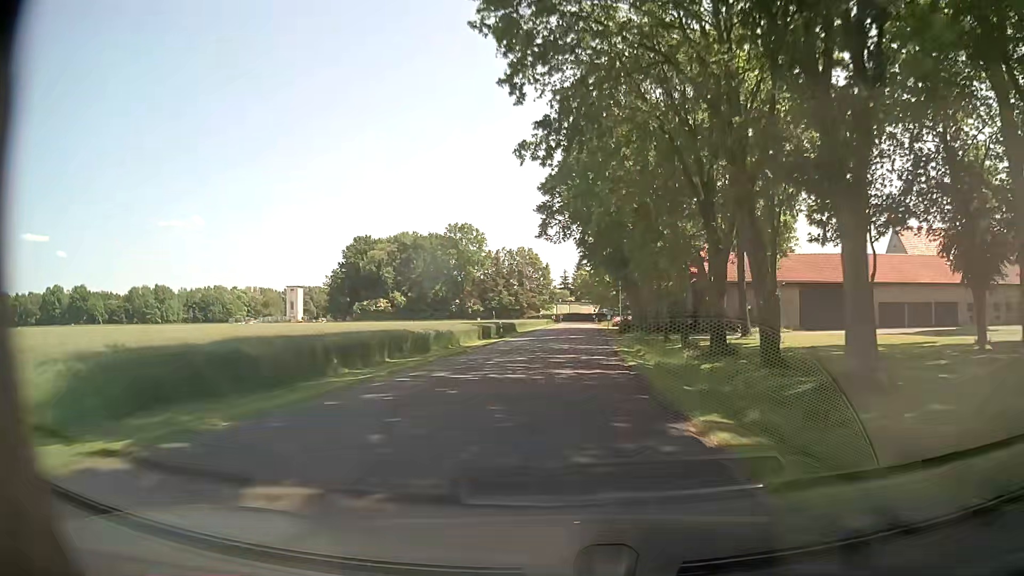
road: unclassified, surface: asphalt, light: Day
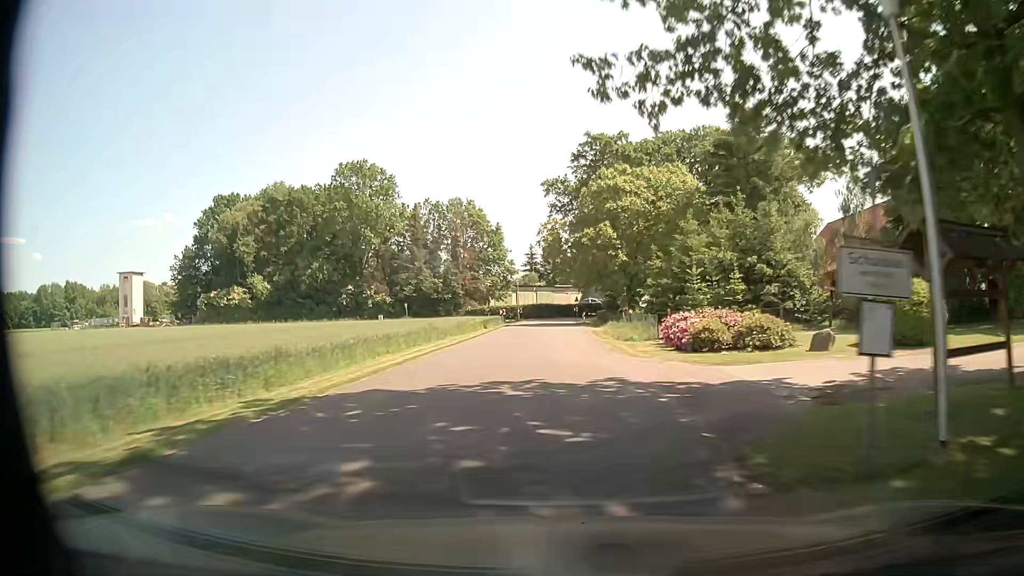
(+3.1, +59.5) m; +4°
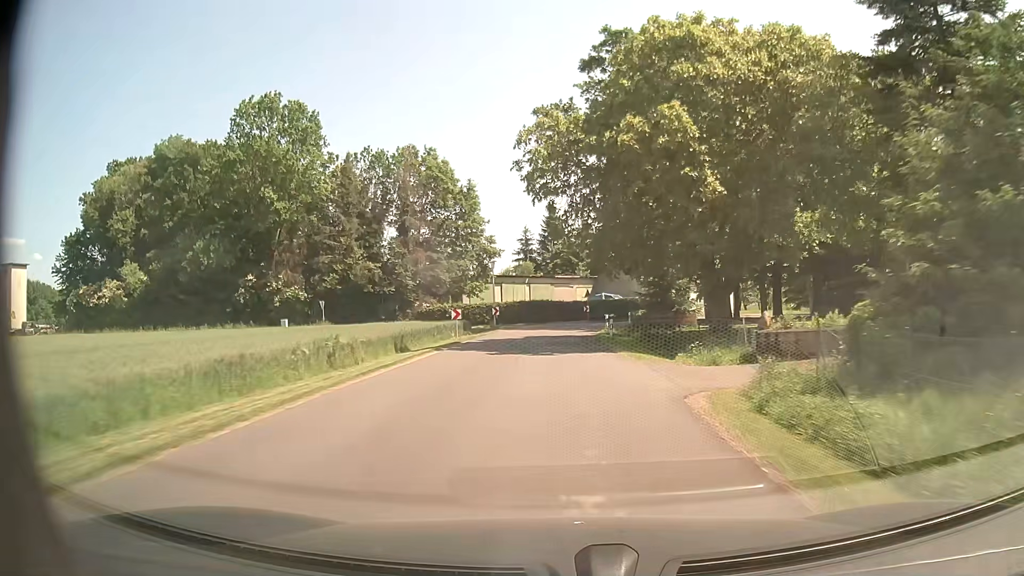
(-0.3, +30.9) m; -1°
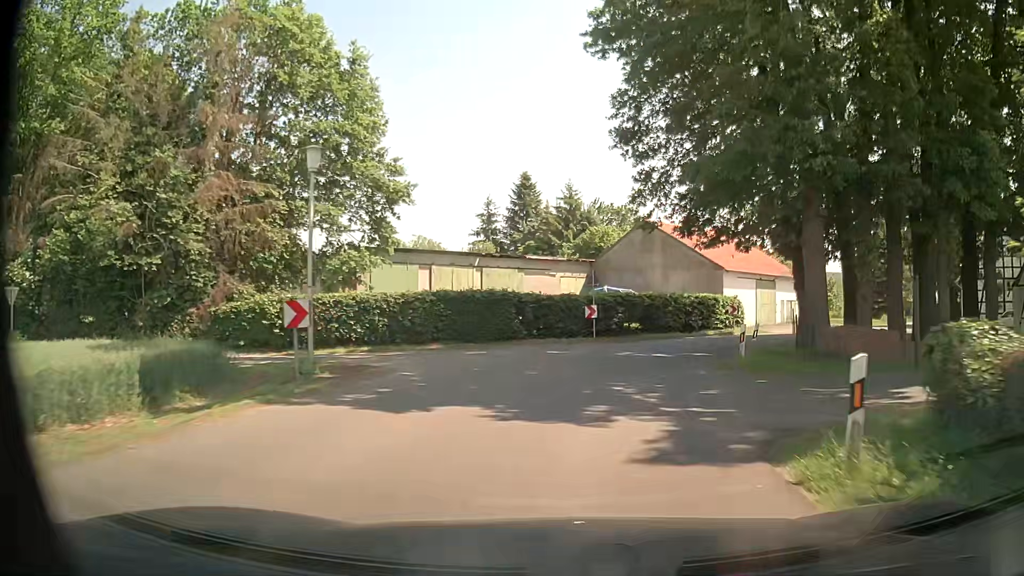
(0.0, +33.1) m; +1°
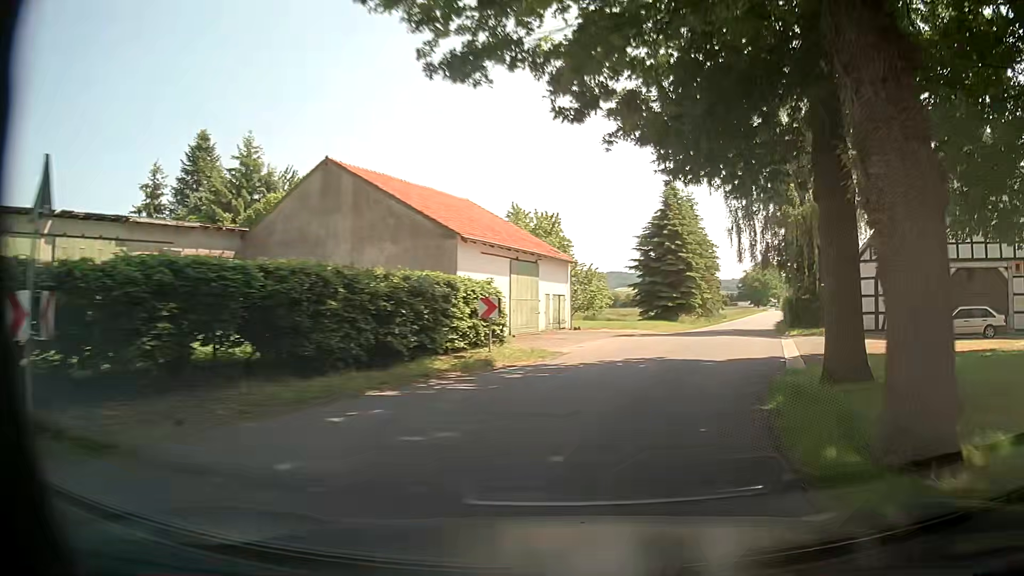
(+3.7, +21.2) m; +24°
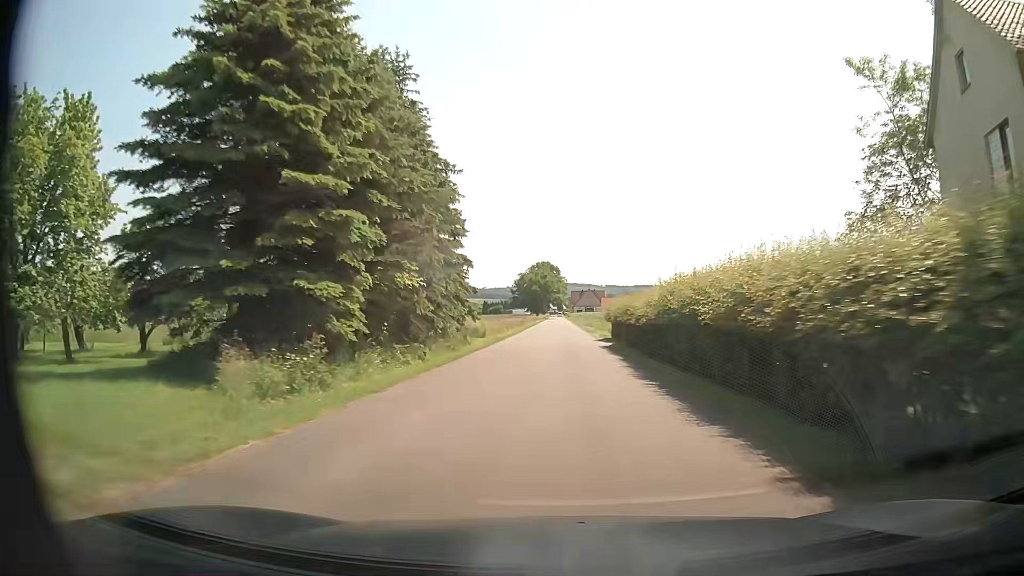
(+11.2, +40.0) m; +21°
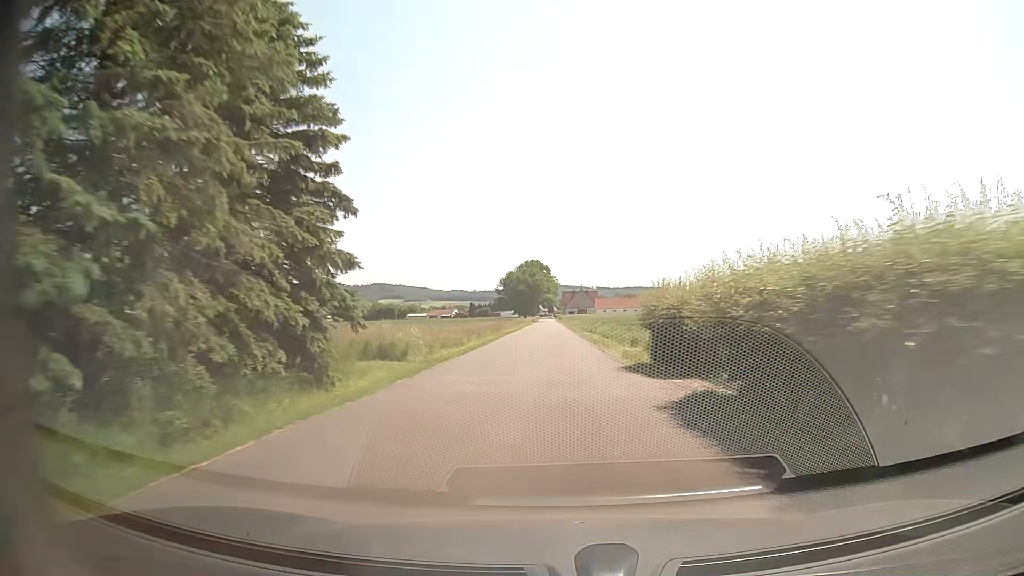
(+0.1, +20.0) m; +1°
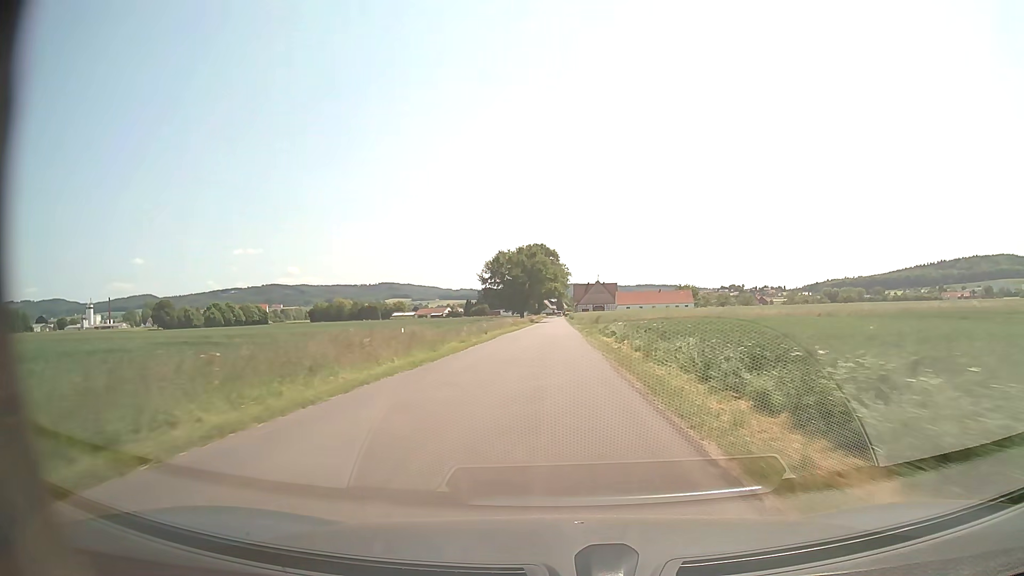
(0.0, +57.0) m; -1°
(0, +10) (0, +20) (0, +30) (0, +40) (0, +50) (0, +60) (0, +70) (0, +80) (0, +90) (-1, +100) m
